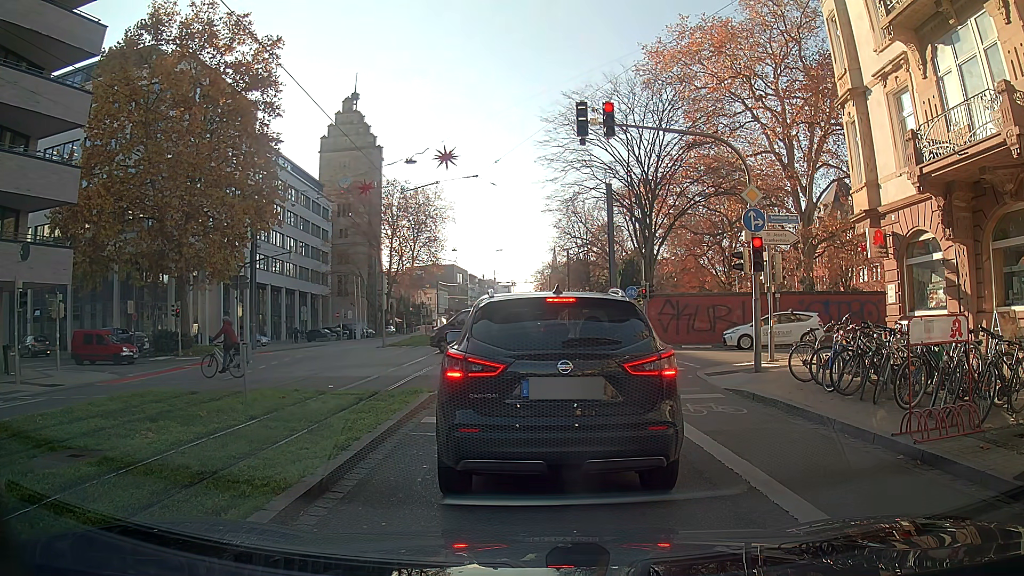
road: primary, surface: asphalt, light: Day
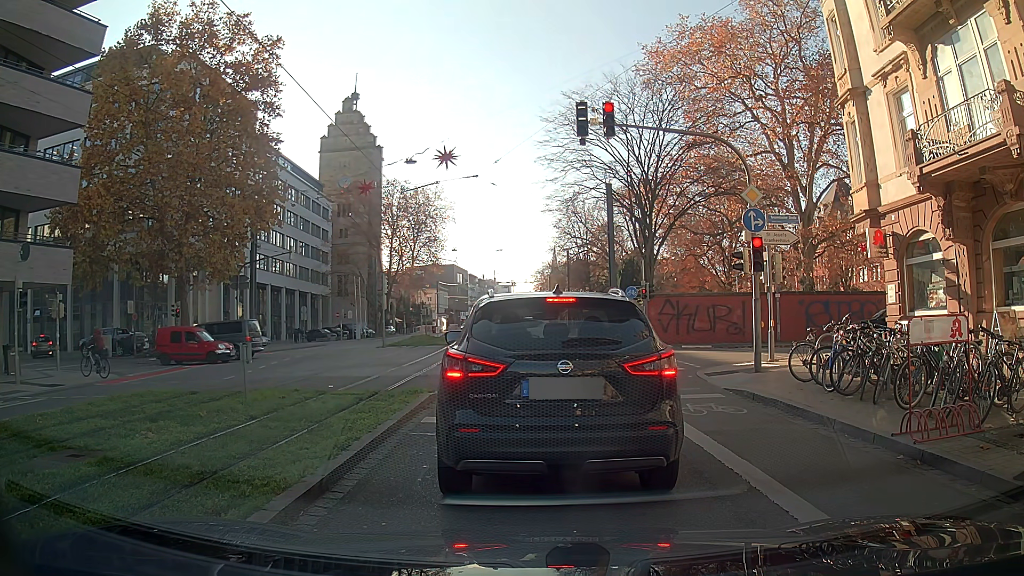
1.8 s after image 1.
(0.0, 0.0) m; 0°
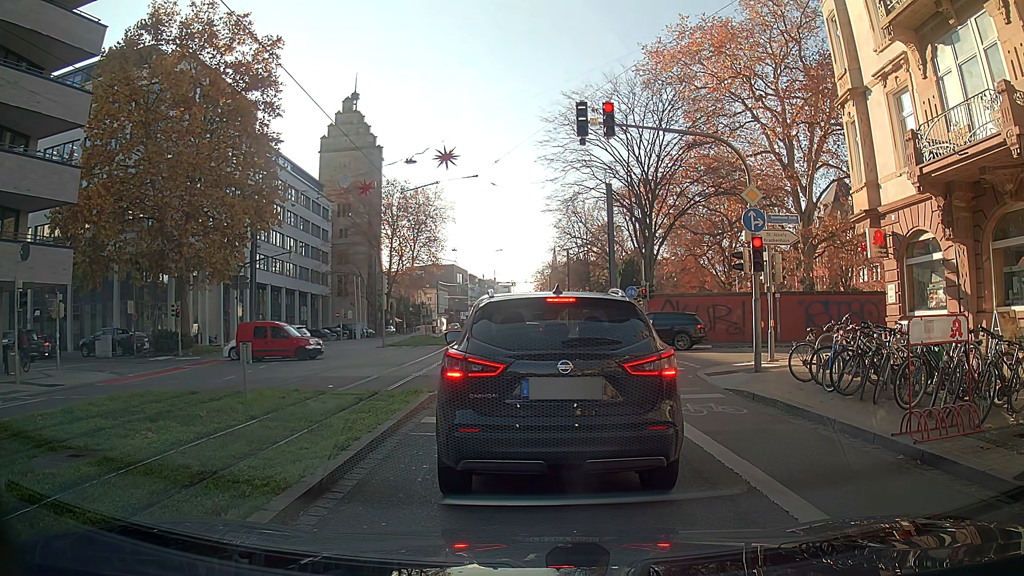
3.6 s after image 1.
(0.0, 0.0) m; 0°
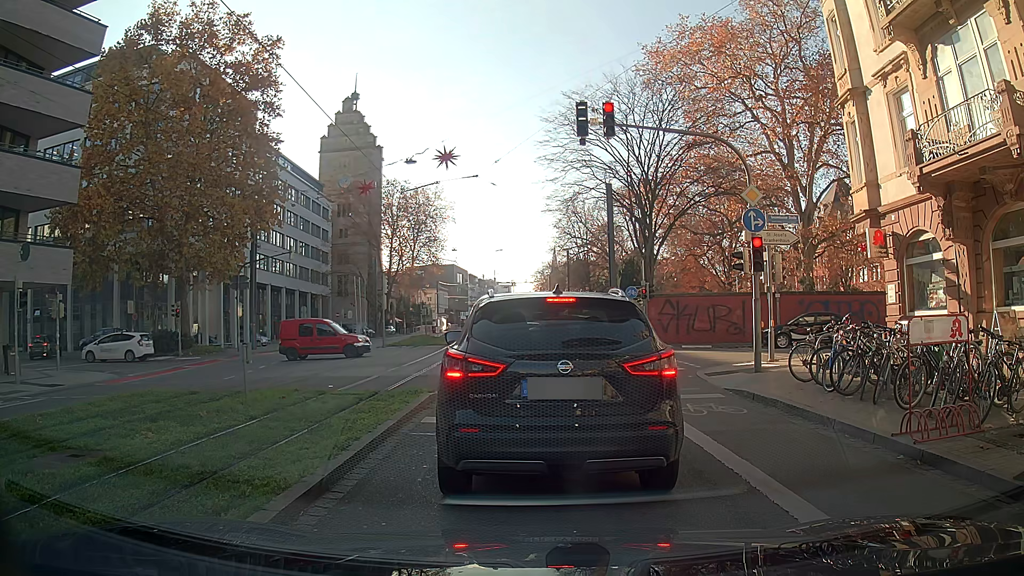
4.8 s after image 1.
(0.0, 0.0) m; 0°
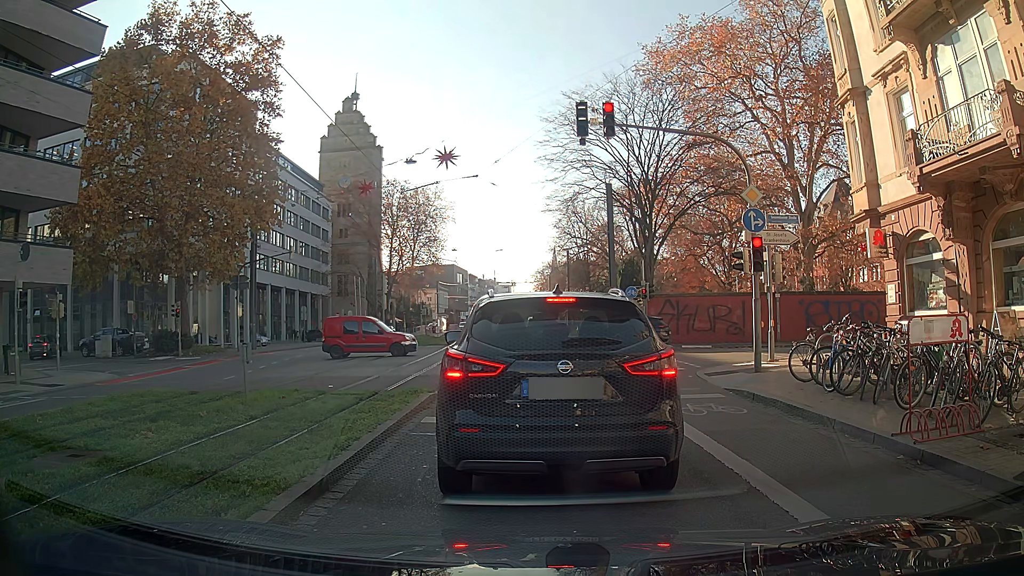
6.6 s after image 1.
(0.0, 0.0) m; 0°
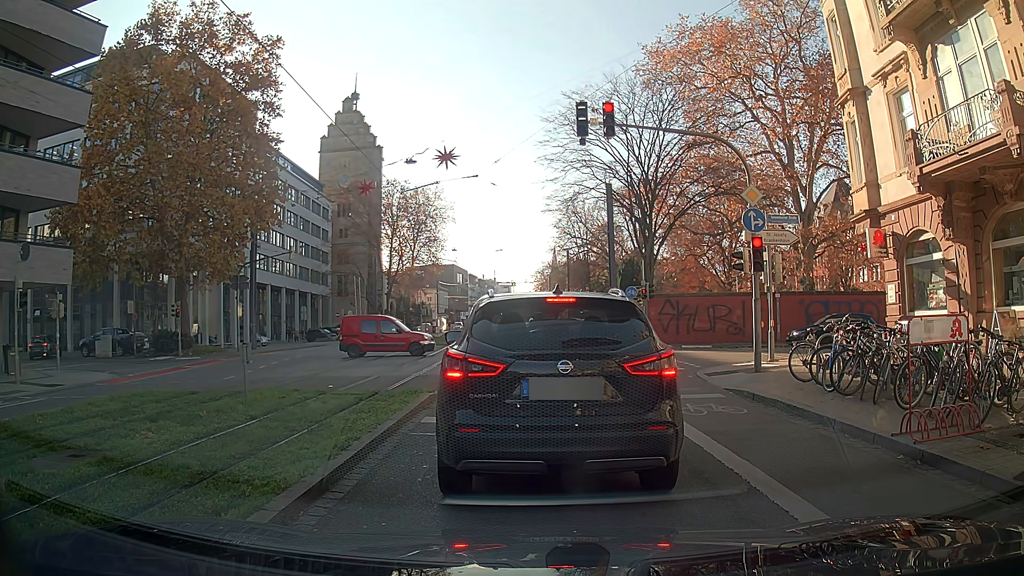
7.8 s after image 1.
(0.0, 0.0) m; 0°
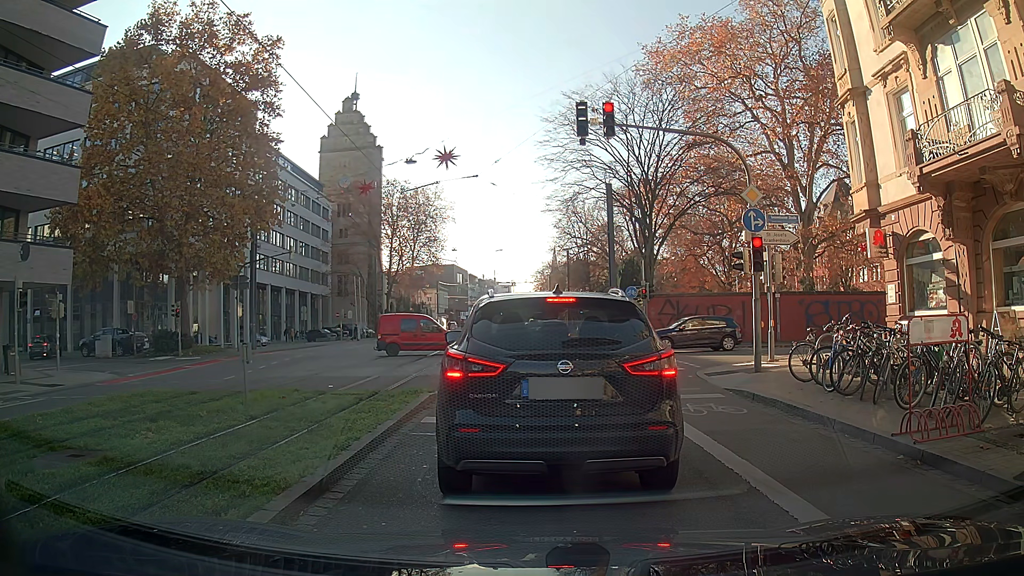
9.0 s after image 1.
(0.0, 0.0) m; 0°
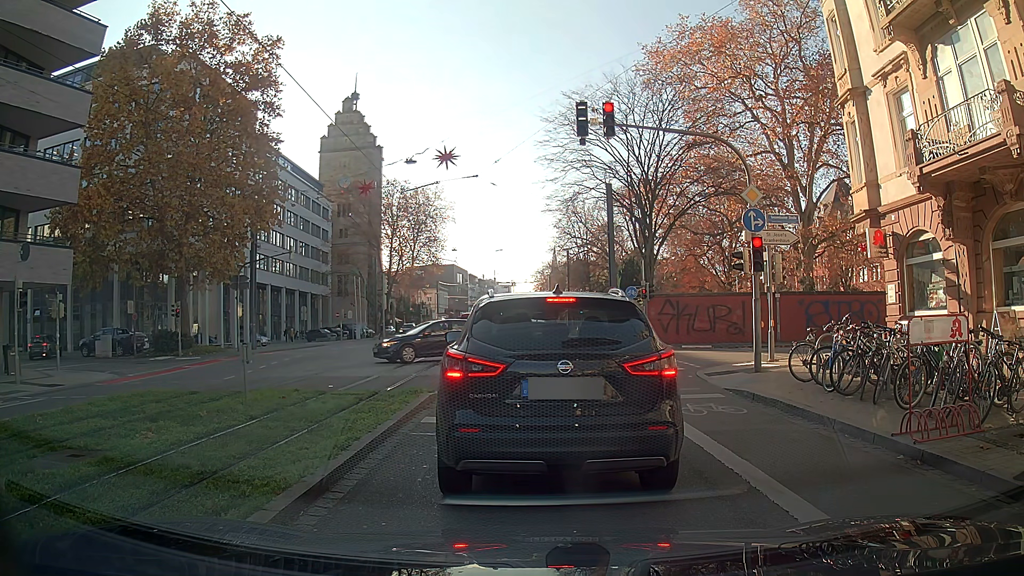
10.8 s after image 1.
(0.0, 0.0) m; 0°
(0, +10) (0, +20) (-1, +30) (-1, +40) (-1, +50) (-1, +60) (-2, +70) (-2, +80) (-3, +90) (-3, +100) m
